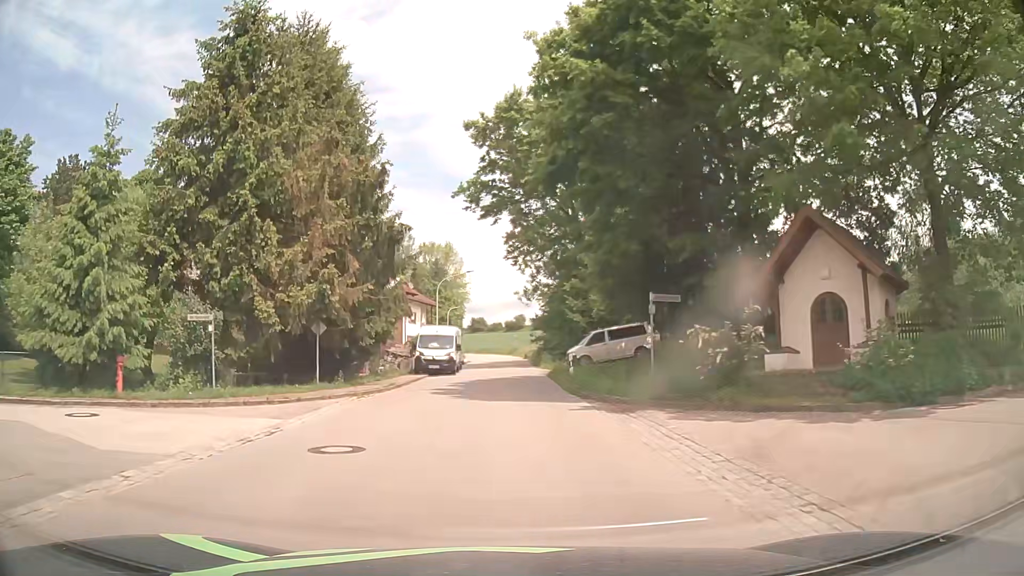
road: tertiary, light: Day
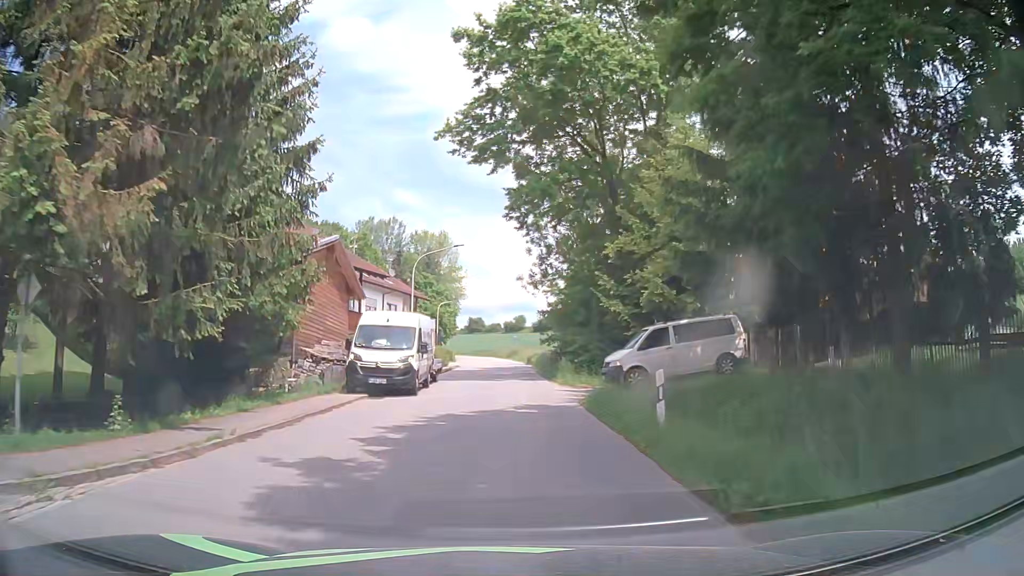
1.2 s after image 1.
(0.0, +14.3) m; 0°
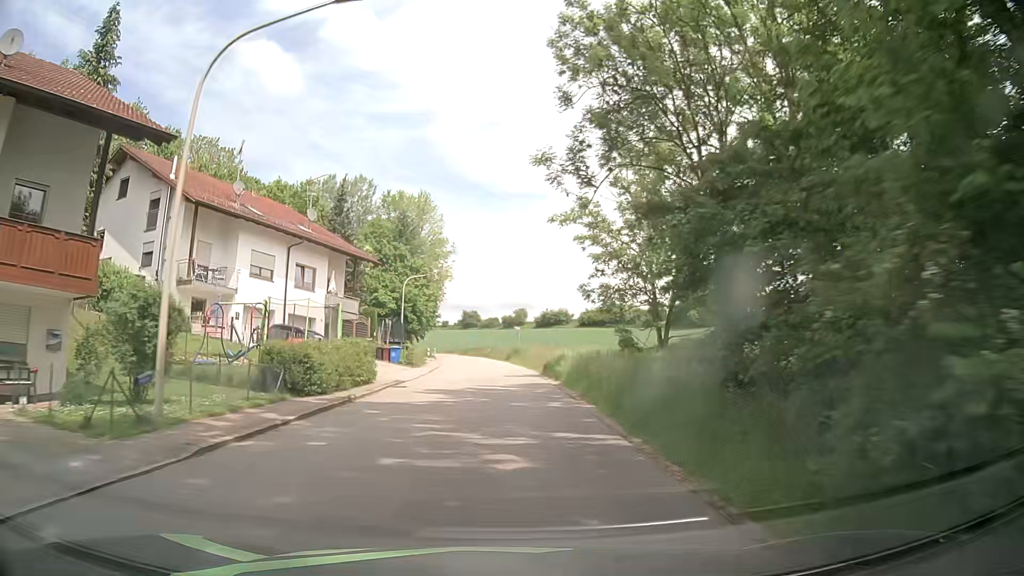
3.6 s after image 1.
(+0.1, +29.2) m; 0°
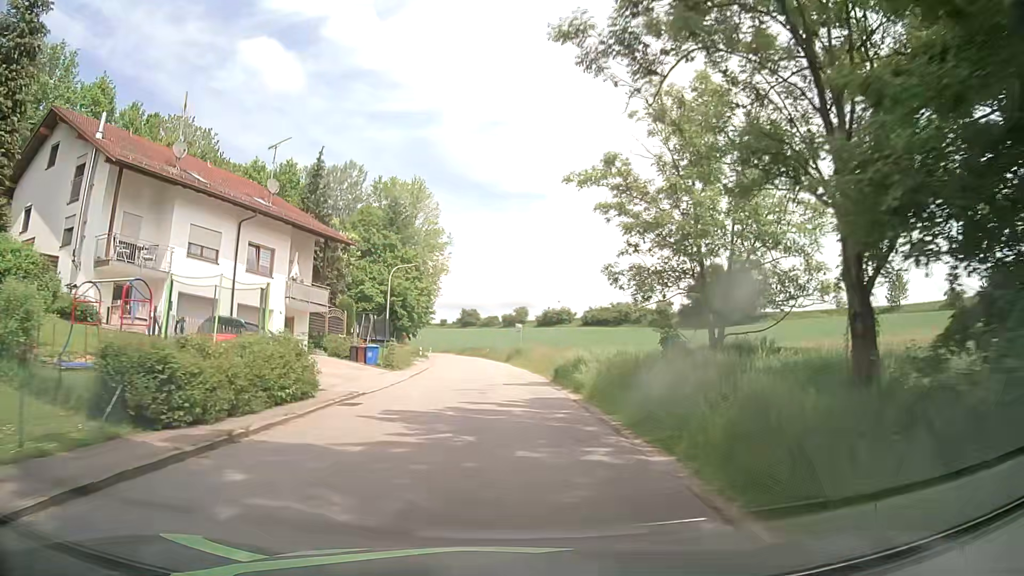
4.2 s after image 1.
(0.0, +7.4) m; 0°
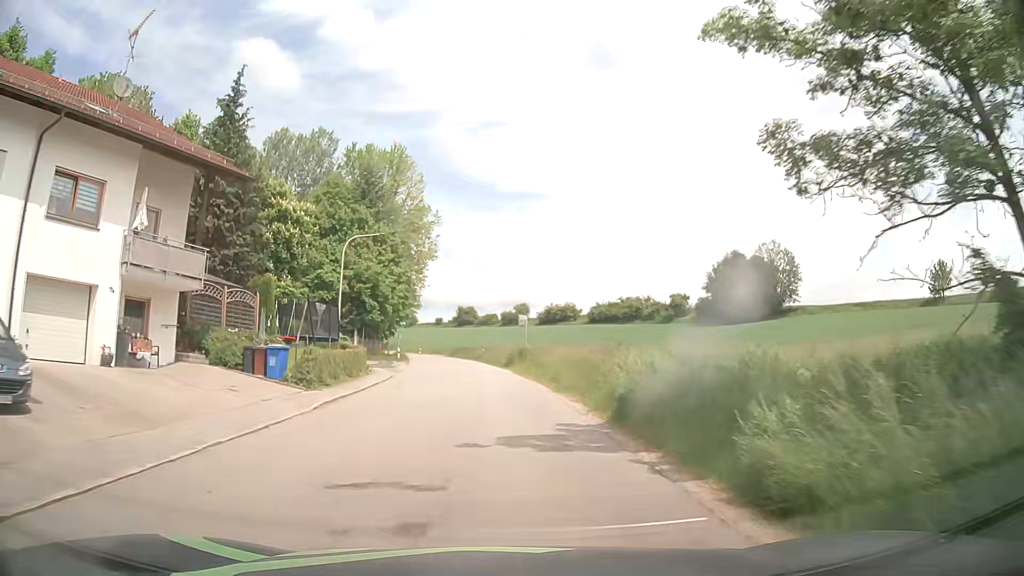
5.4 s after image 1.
(0.0, +15.0) m; 0°
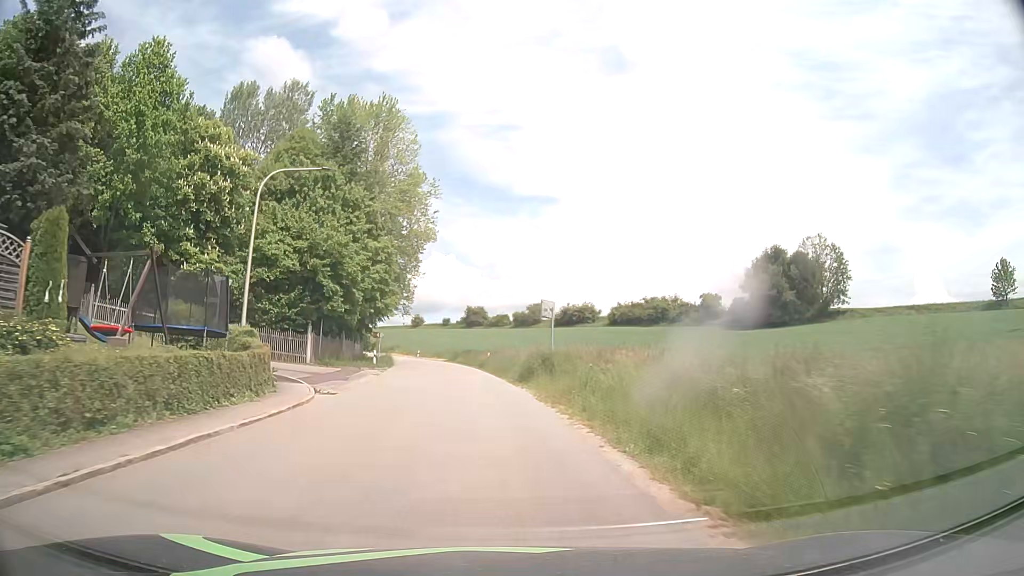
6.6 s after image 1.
(-0.1, +15.1) m; -1°
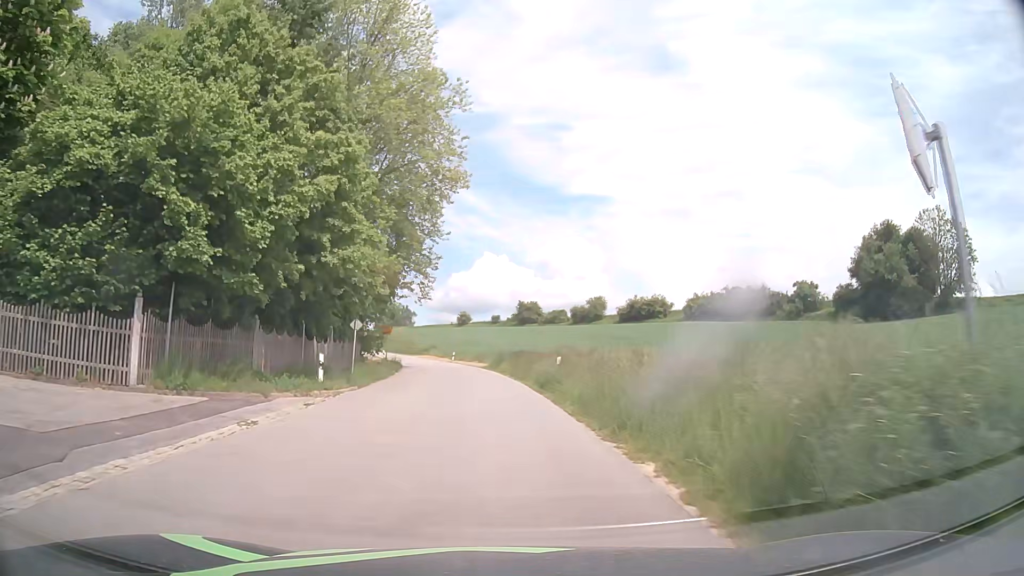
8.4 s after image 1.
(-0.8, +22.6) m; -4°
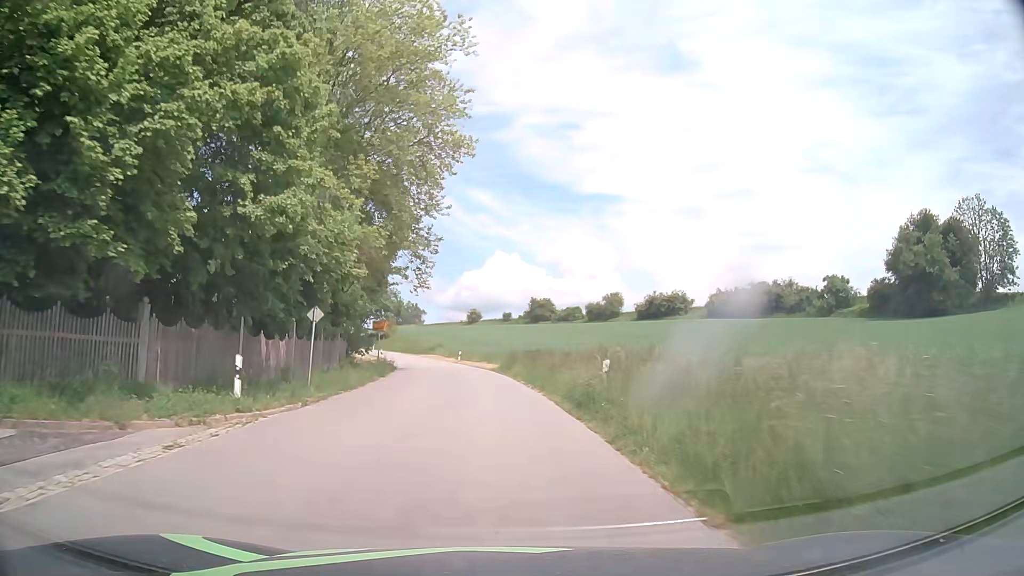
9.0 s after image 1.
(-0.1, +7.6) m; -1°
(0, +10) (0, +20) (-1, +30) (-2, +40) (-4, +50) (-6, +60) (-8, +69) (-10, +79) (-13, +89) (-17, +98) m
